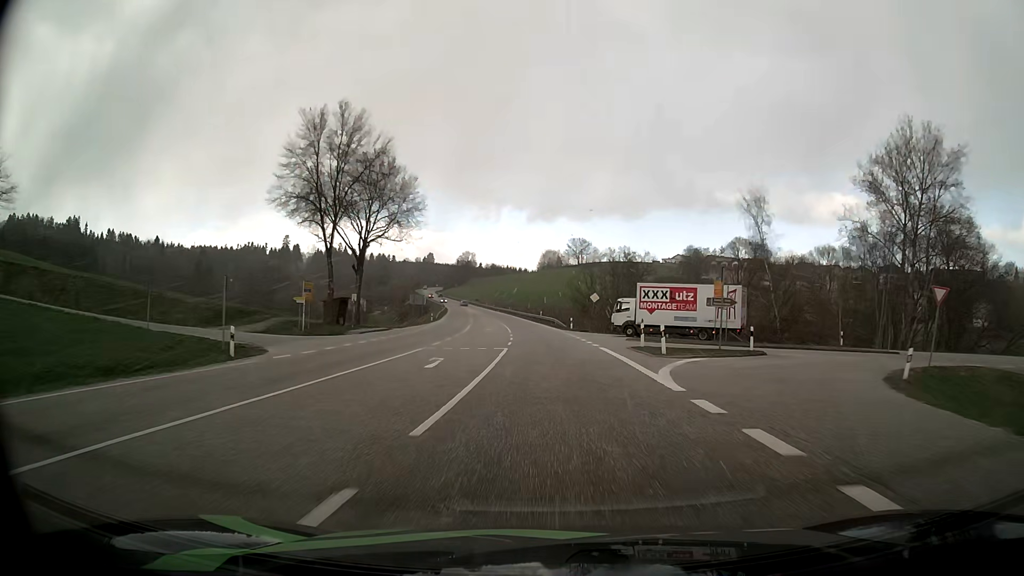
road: primary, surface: asphalt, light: Day
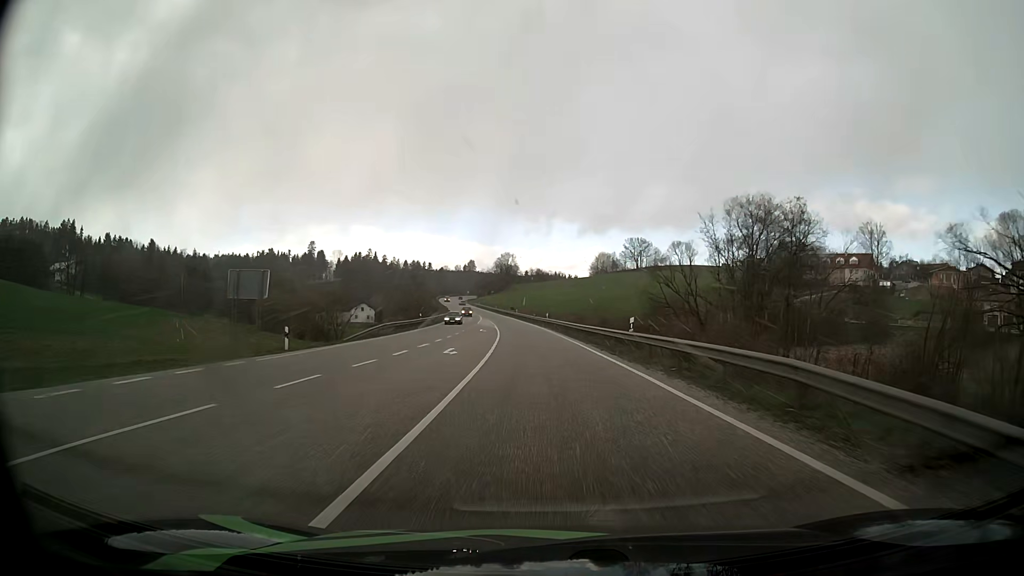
(-2.0, +60.8) m; -4°
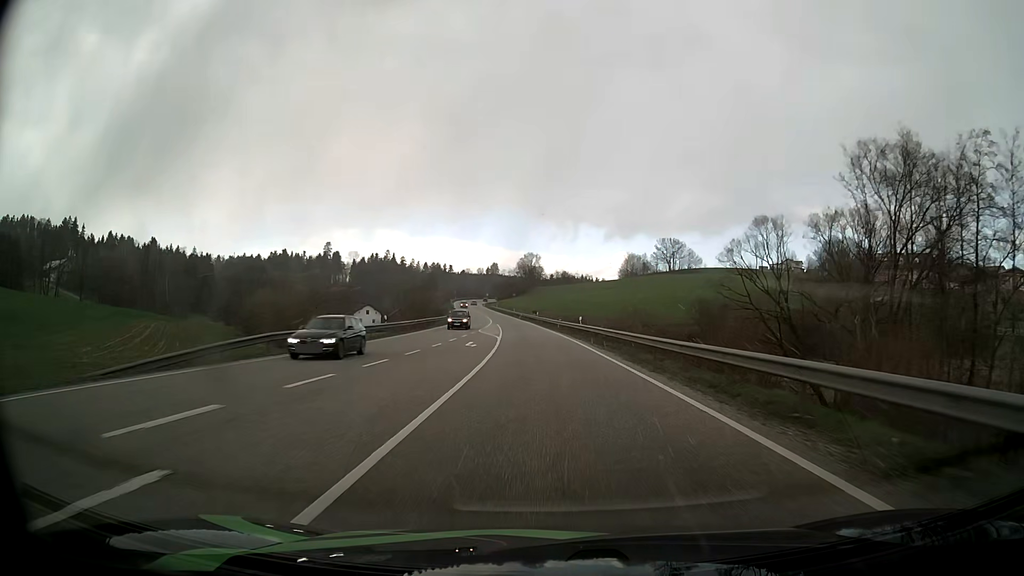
(-0.6, +24.4) m; -2°
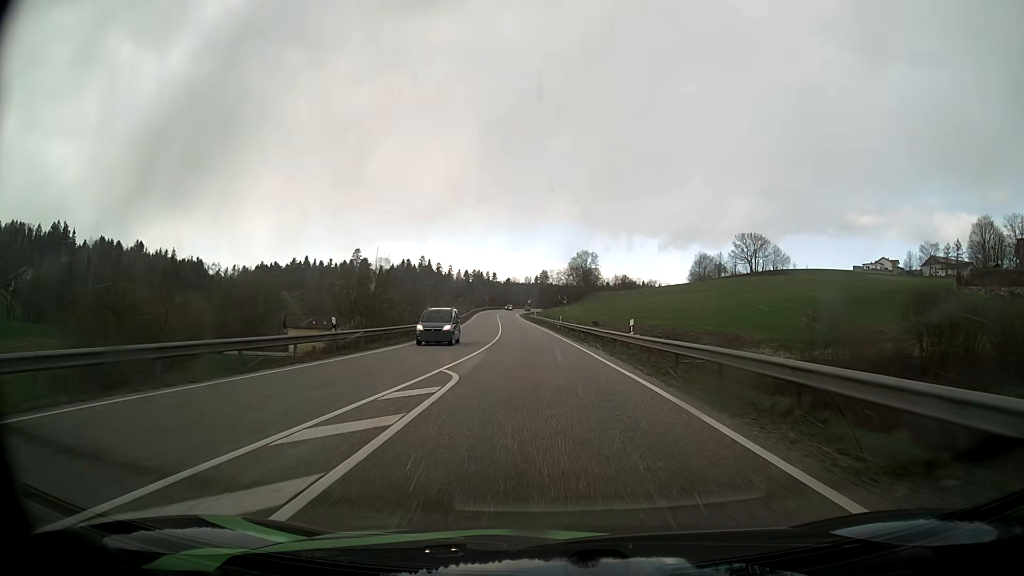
(-2.4, +60.5) m; -4°
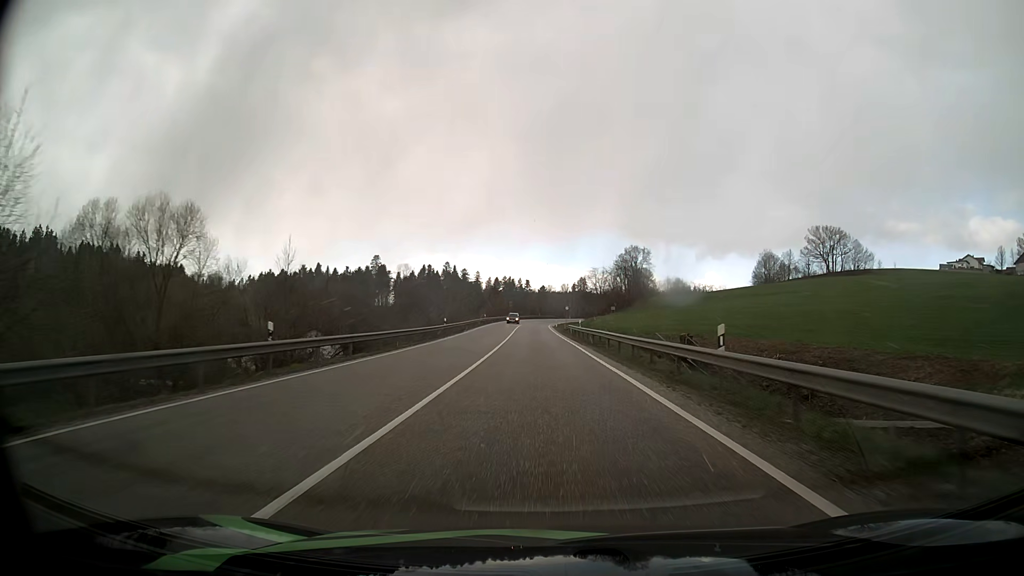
(-1.4, +48.2) m; -3°
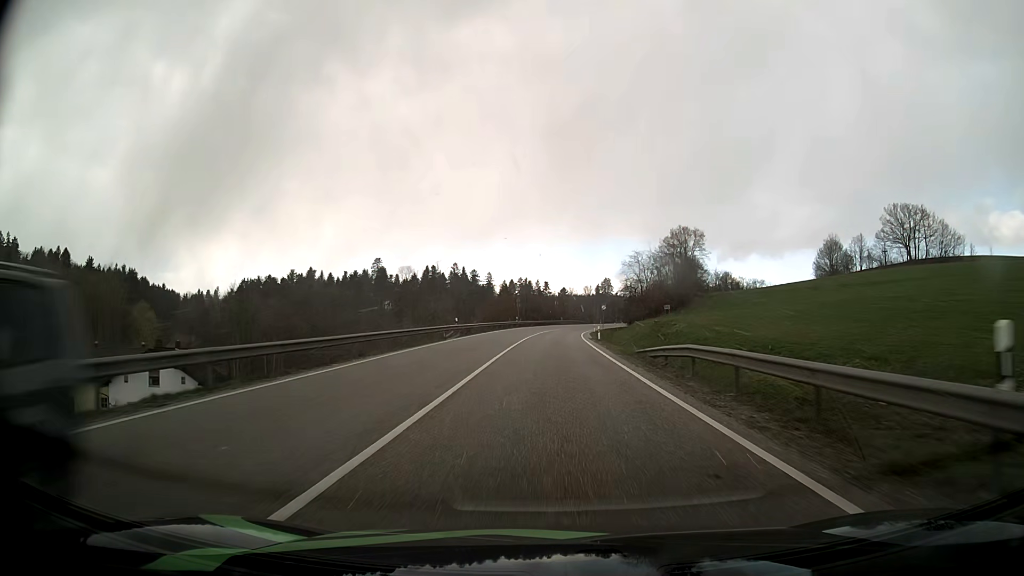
(-0.9, +48.7) m; -2°
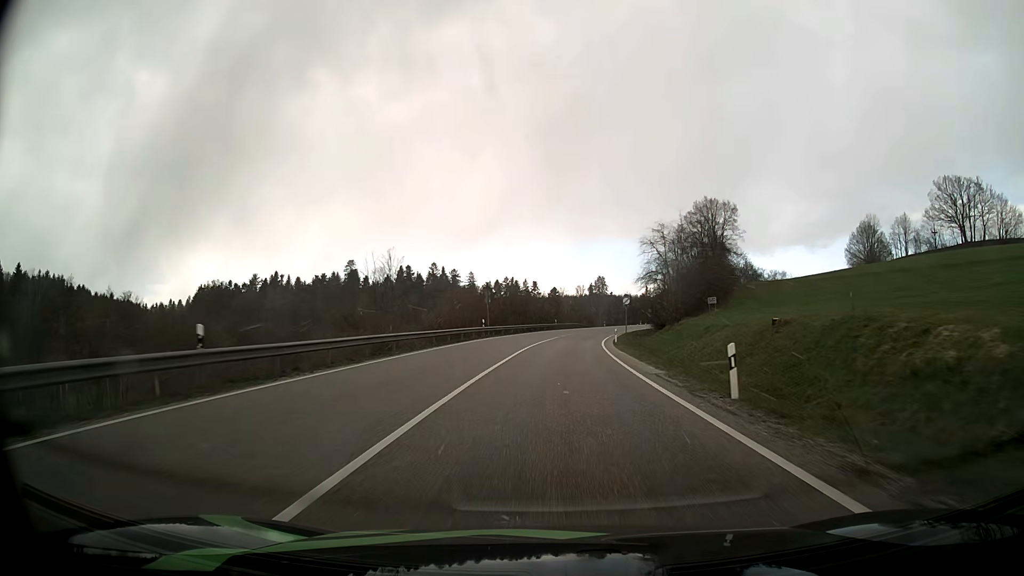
(+0.1, +36.6) m; +1°
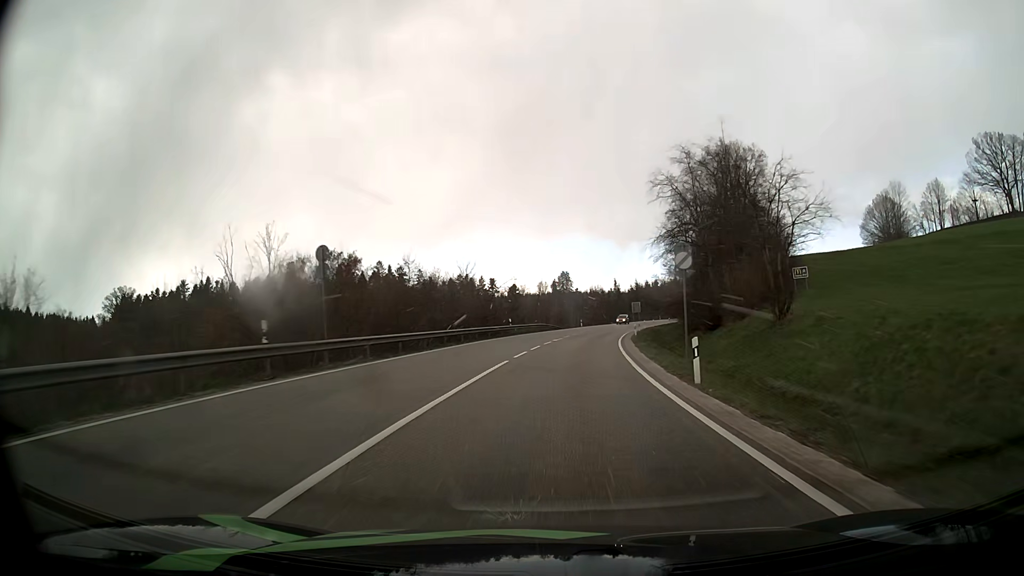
(+1.0, +36.6) m; +3°
(0, +10) (0, +20) (+1, +30) (+2, +40) (+3, +50) (+4, +60) (+6, +70) (+8, +79) (+10, +89) (+13, +99) m
